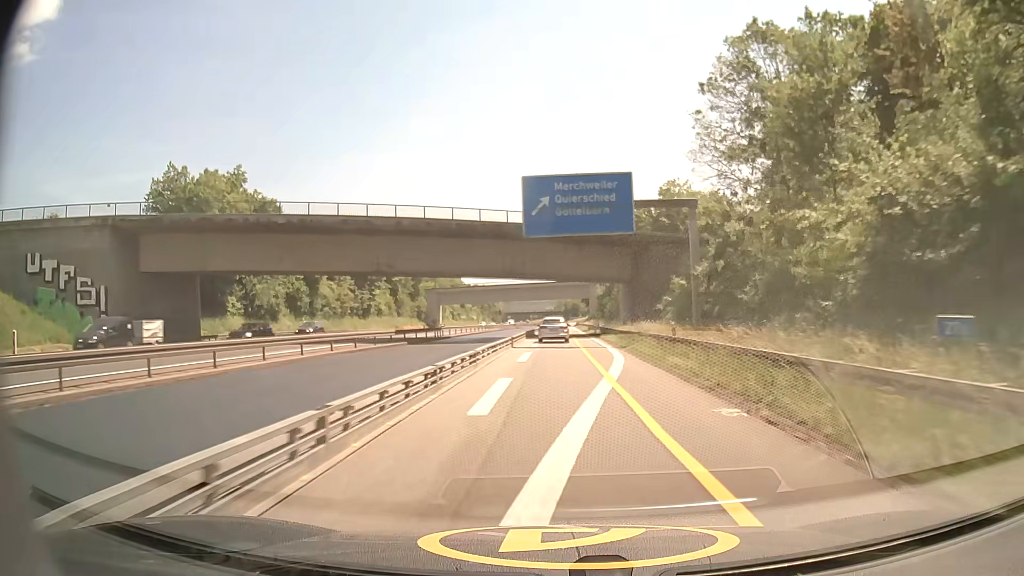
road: motorway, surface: asphalt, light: Day
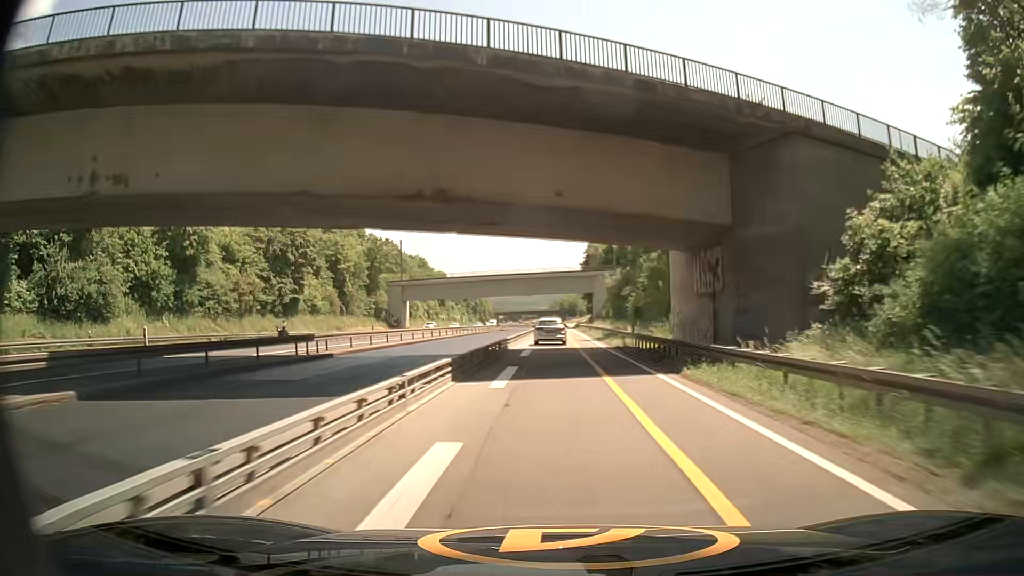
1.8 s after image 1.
(+0.3, +32.3) m; +1°
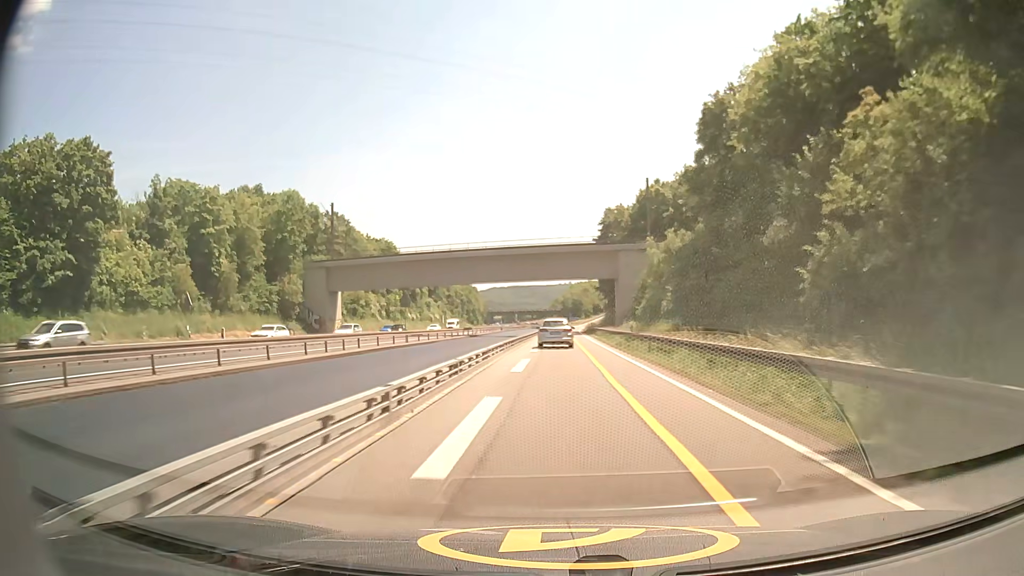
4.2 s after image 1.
(+0.1, +43.5) m; 0°
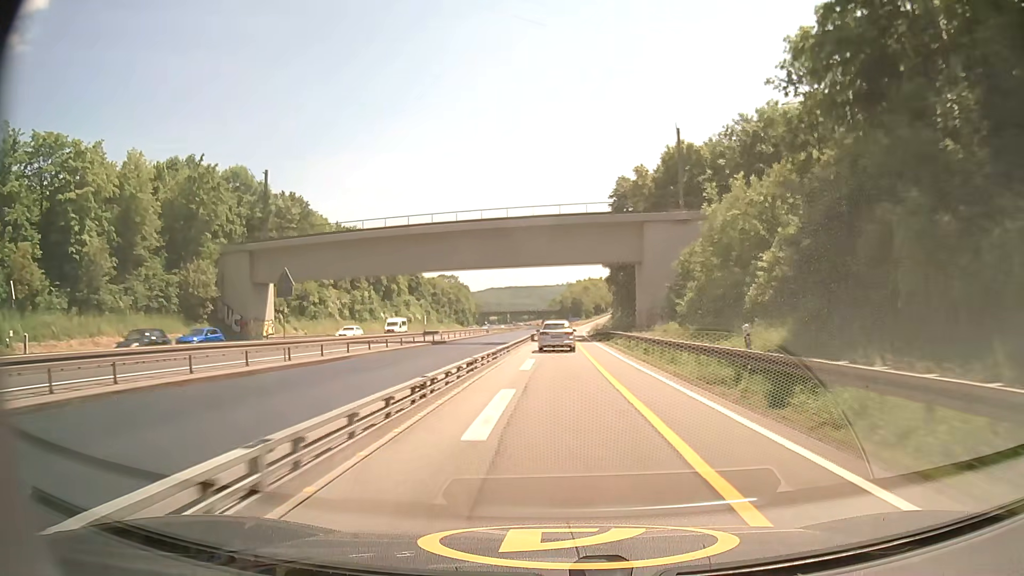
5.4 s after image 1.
(+0.1, +22.0) m; +1°
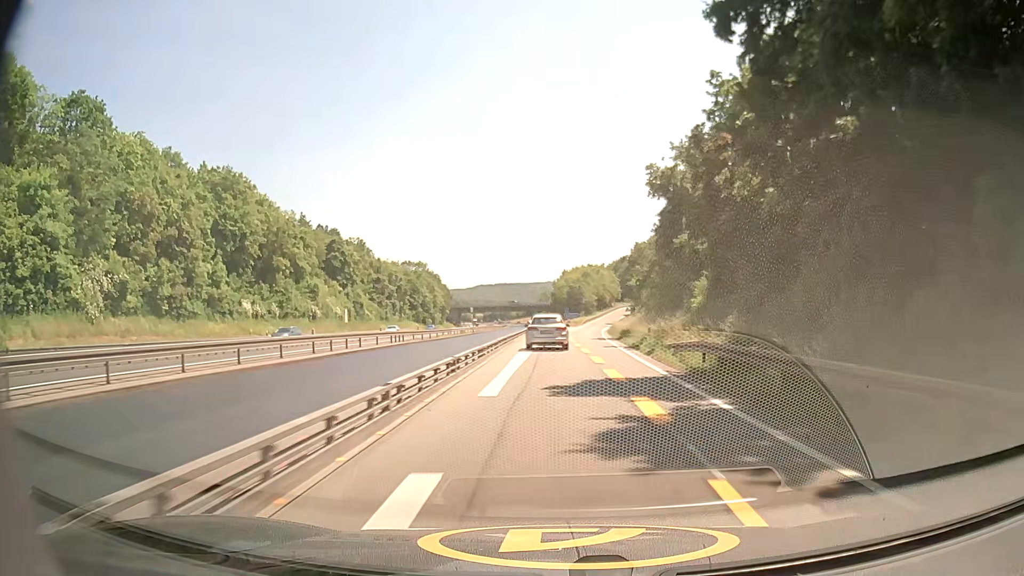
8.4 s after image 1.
(+0.4, +55.9) m; 0°
